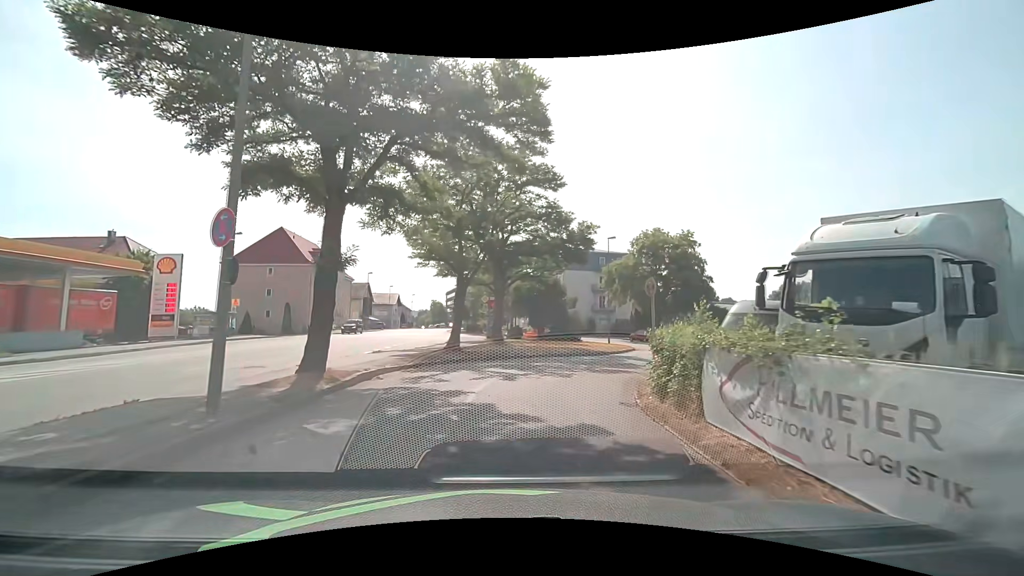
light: Day
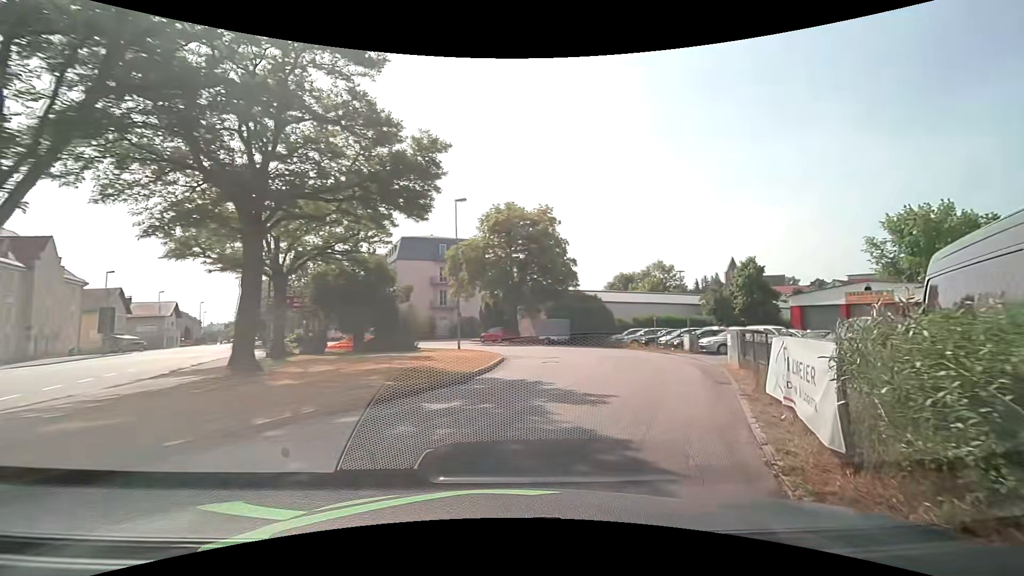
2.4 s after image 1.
(+1.7, +14.8) m; +19°
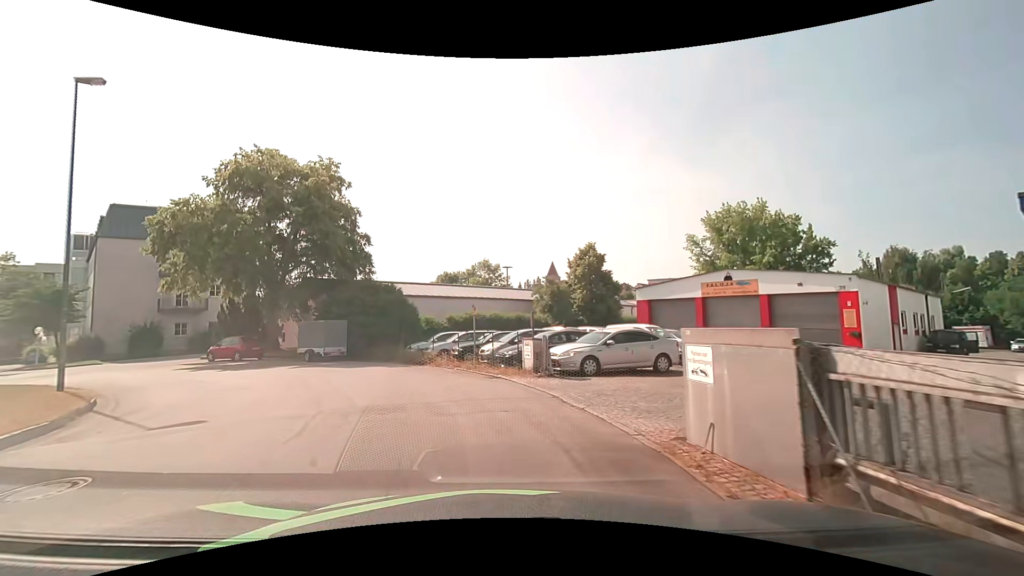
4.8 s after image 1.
(+3.5, +14.2) m; +19°
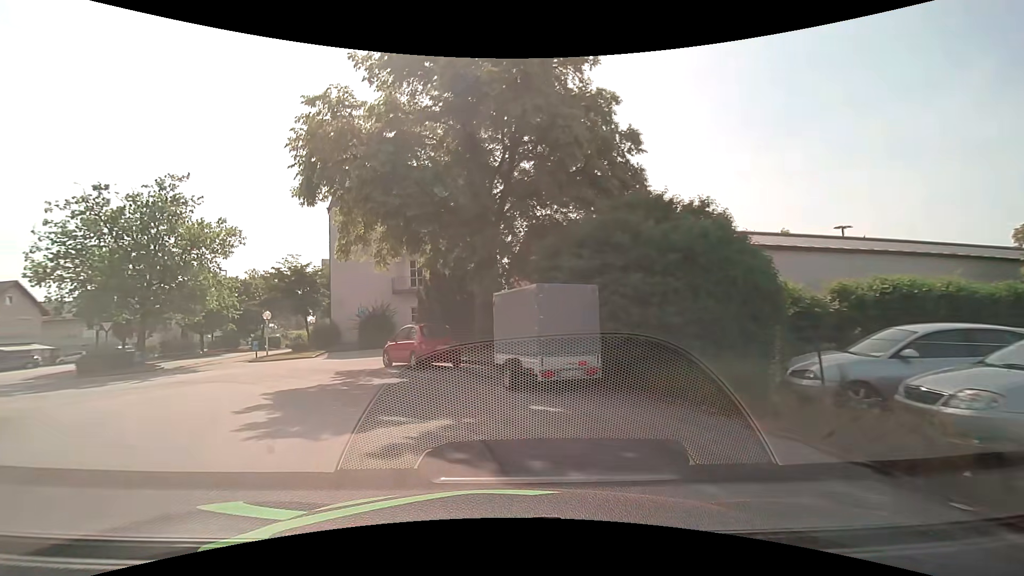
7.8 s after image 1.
(-4.2, +18.0) m; -30°
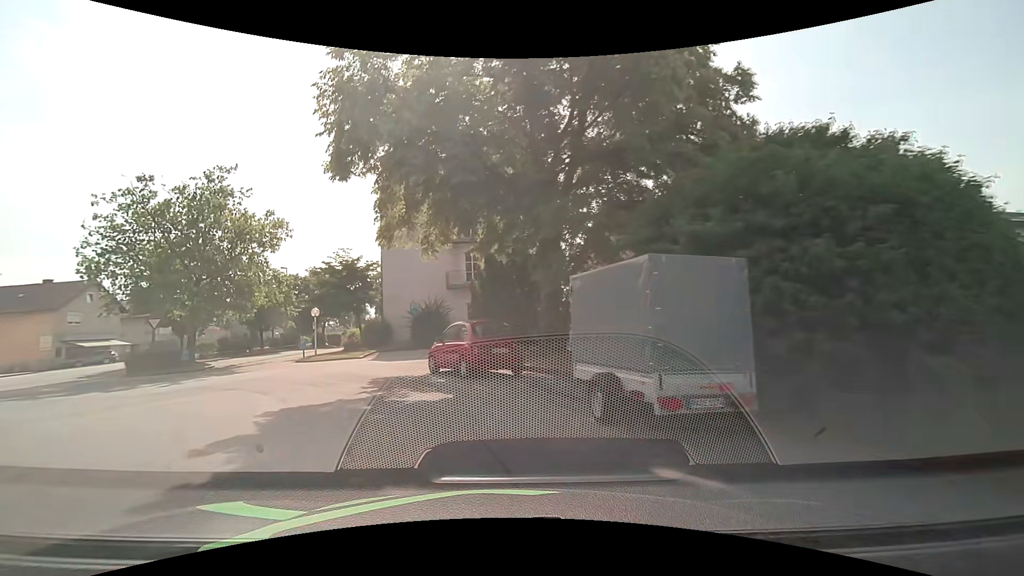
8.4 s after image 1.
(-0.2, +3.7) m; -8°
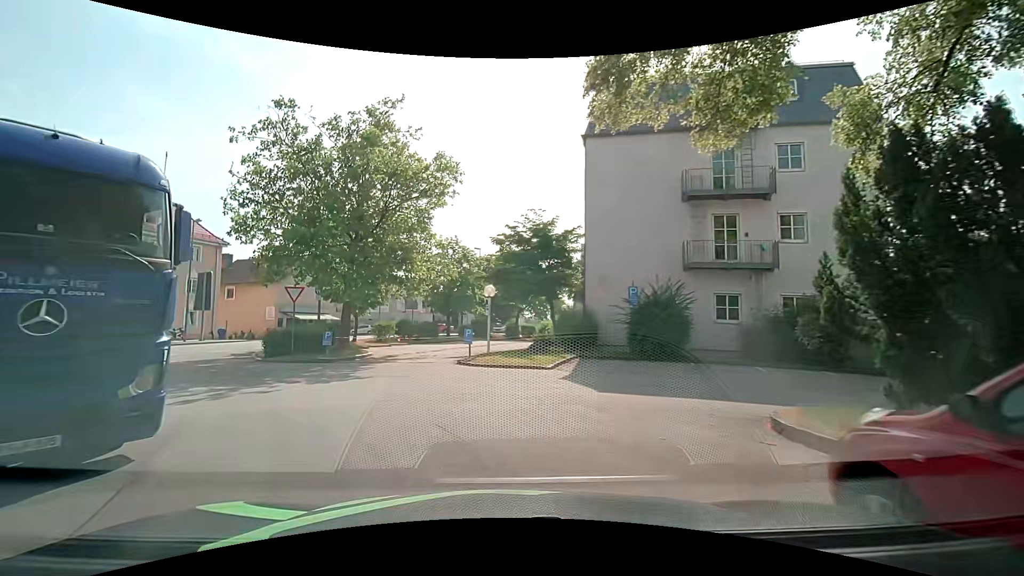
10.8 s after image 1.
(-2.3, +11.7) m; -22°
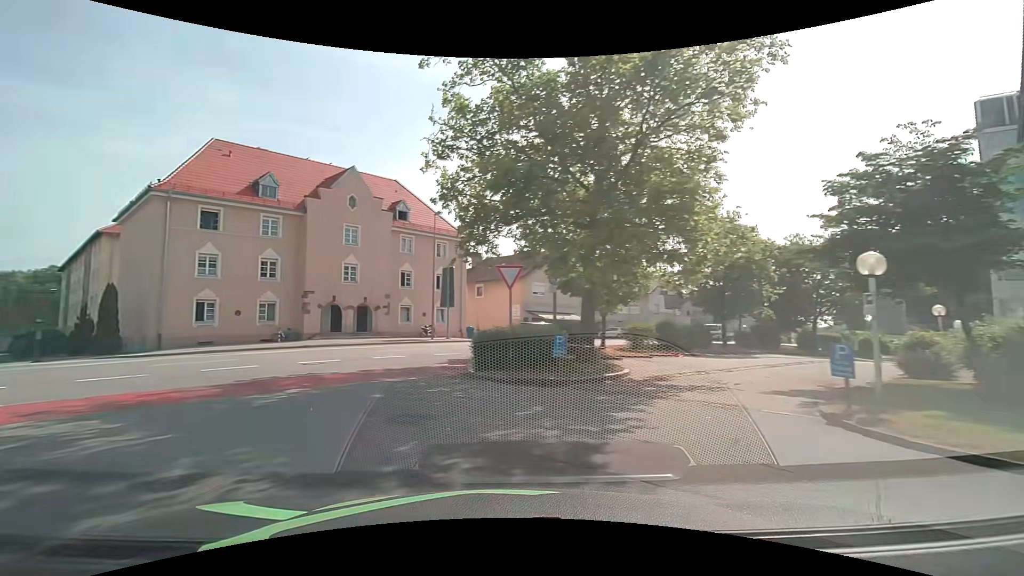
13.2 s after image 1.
(-1.8, +9.4) m; -28°
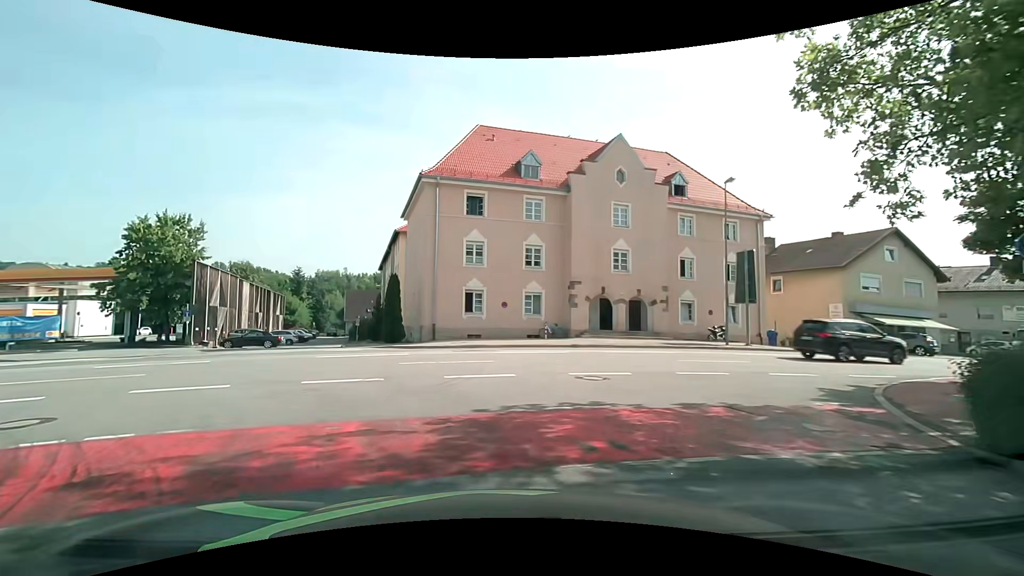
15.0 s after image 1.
(-2.0, +7.1) m; -29°
(-2, +10) (-8, +17) (-18, +17) (-28, +15) (-38, +13) (-48, +10) (-57, +8) (-67, +6) (-77, +5) (-87, +3) m
